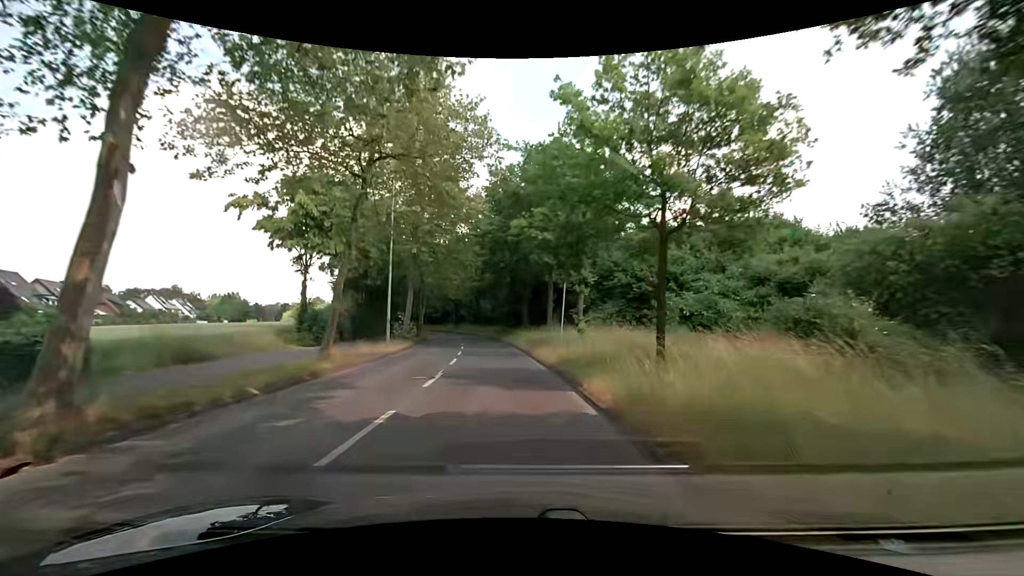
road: secondary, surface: asphalt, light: Day
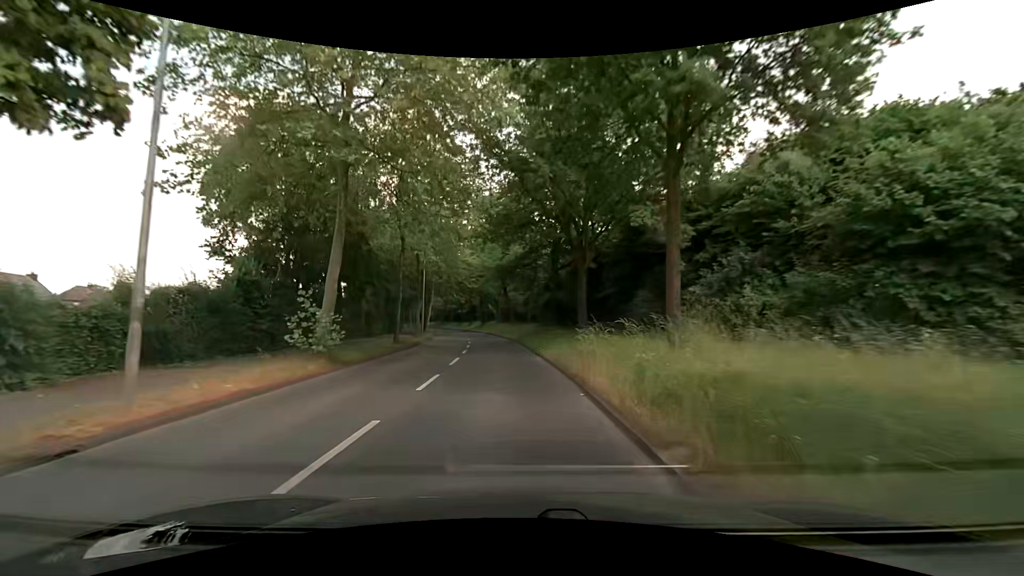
(-0.4, +20.6) m; -4°
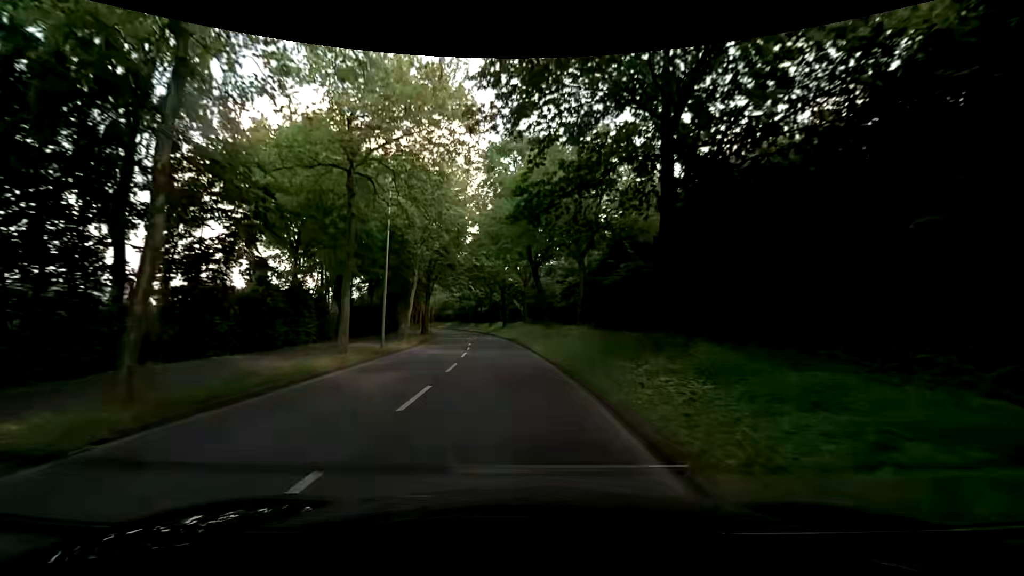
(-0.7, +21.7) m; -3°
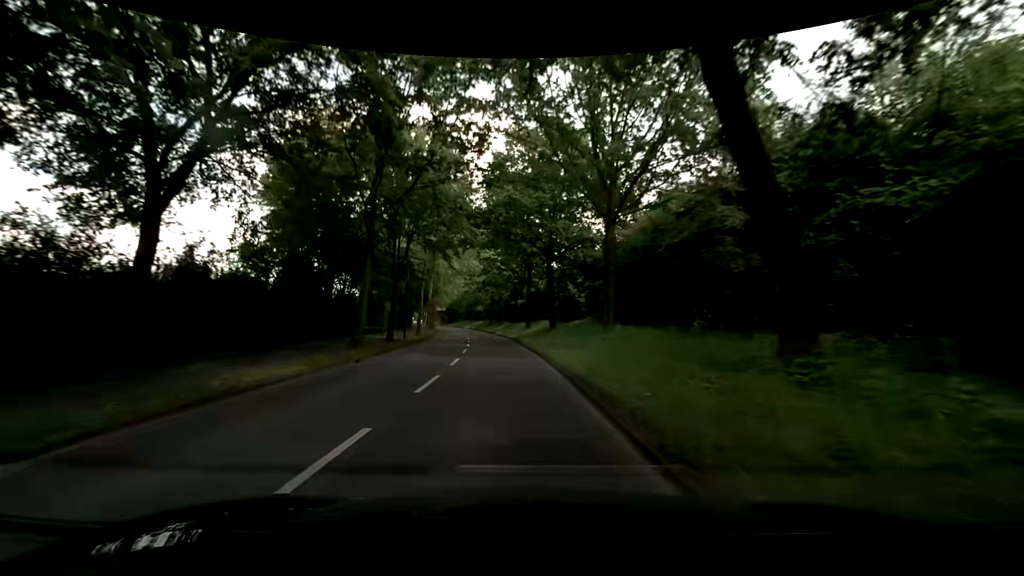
(-1.2, +30.6) m; -5°
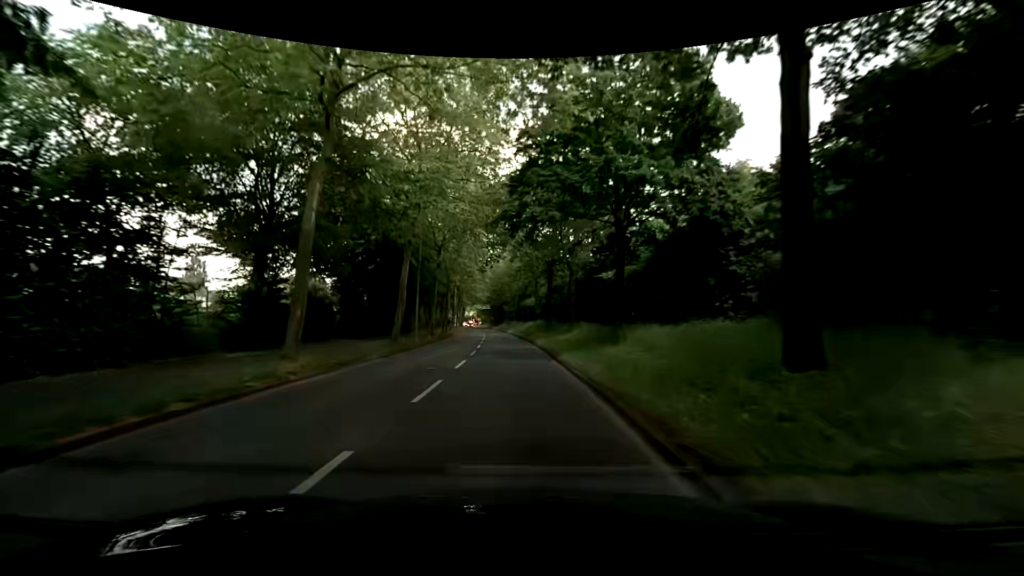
(-2.4, +39.6) m; -7°
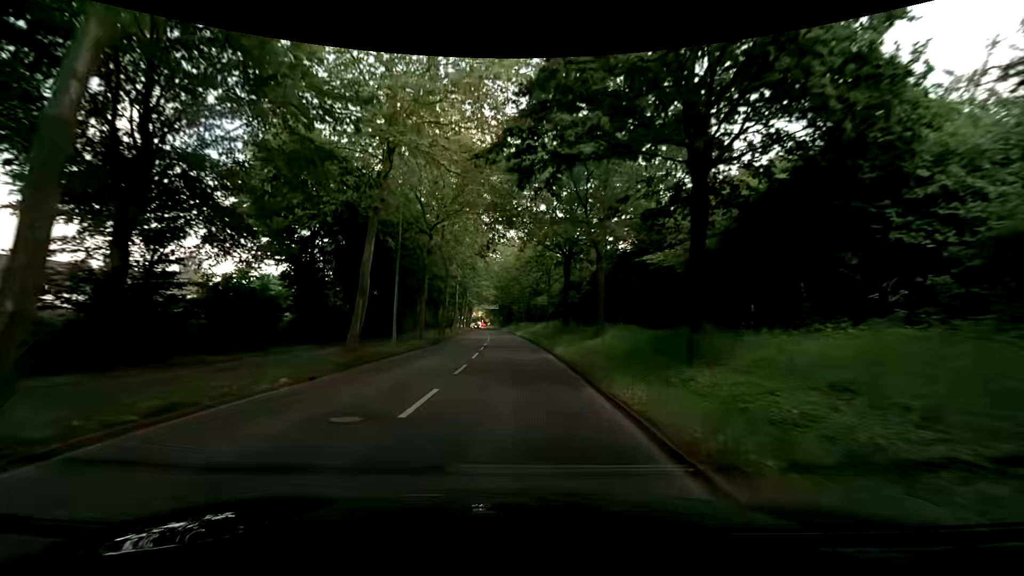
(-0.1, +7.8) m; -1°
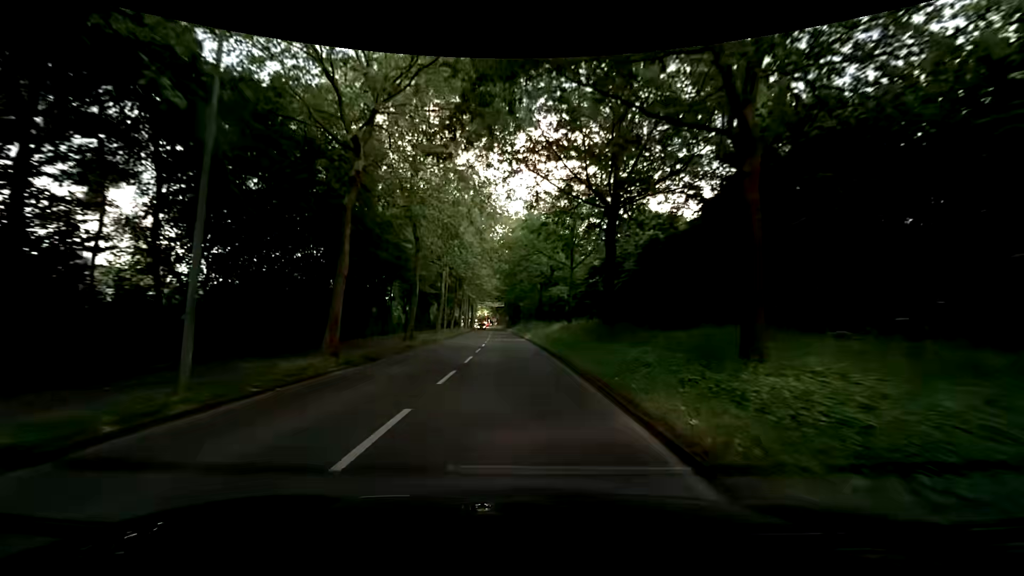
(-0.3, +15.3) m; -1°
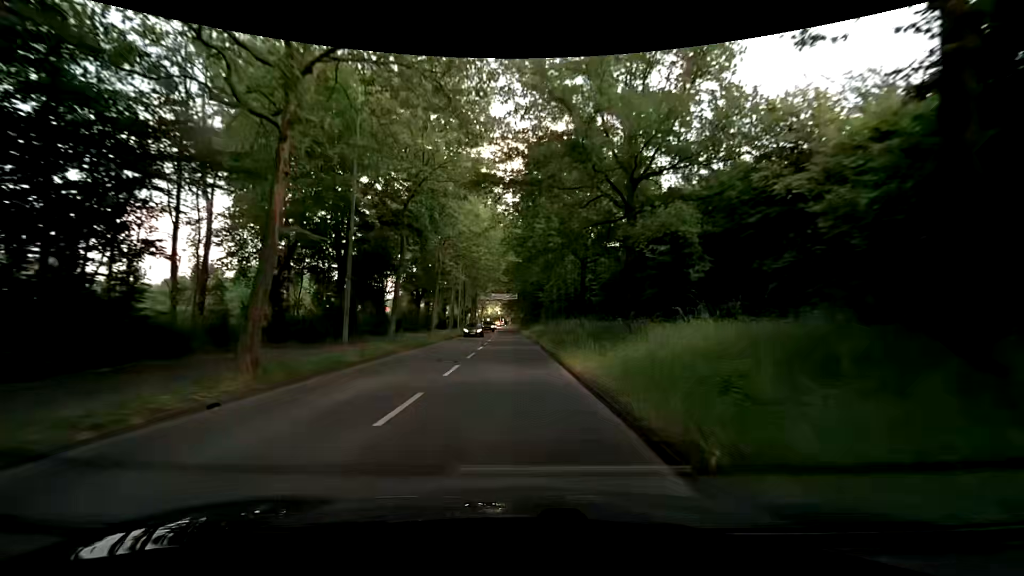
(-0.8, +29.9) m; -2°
(0, +10) (0, +20) (-1, +30) (-1, +40) (-1, +50) (-2, +60) (-2, +70) (-3, +80) (-3, +90) (-4, +100) m
